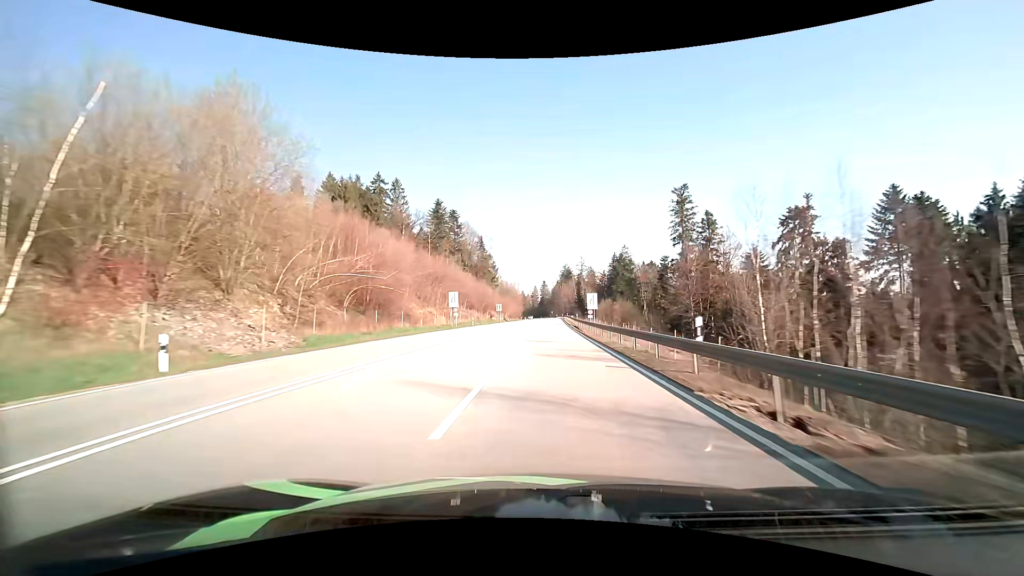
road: primary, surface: asphalt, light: Day
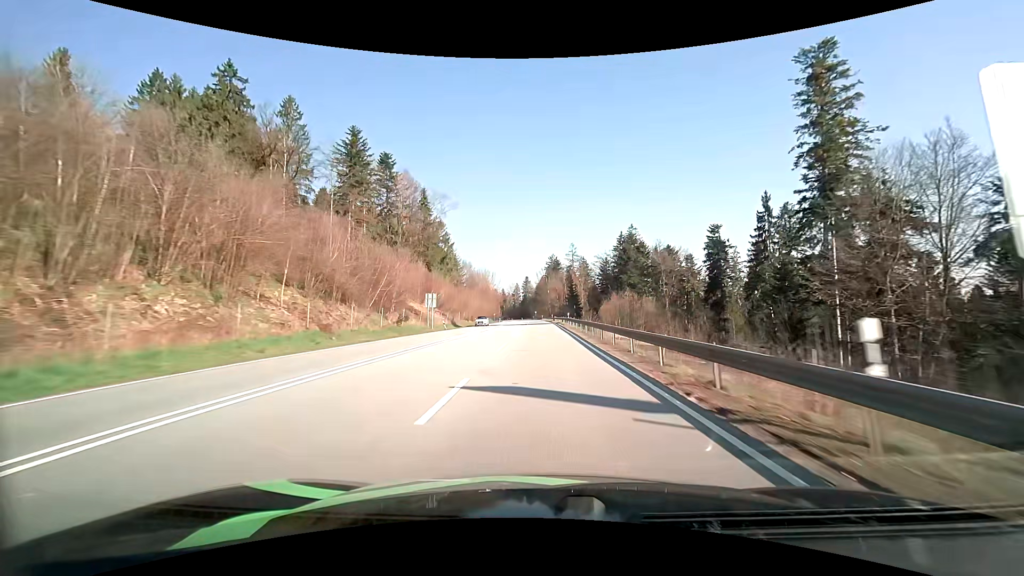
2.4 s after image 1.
(+1.5, +59.2) m; +2°
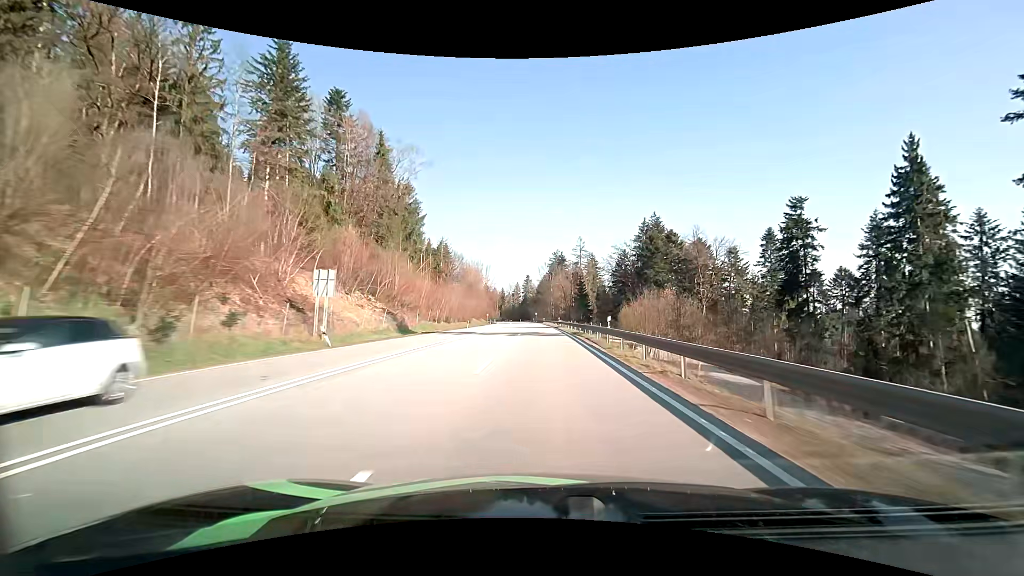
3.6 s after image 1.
(0.0, +30.1) m; 0°
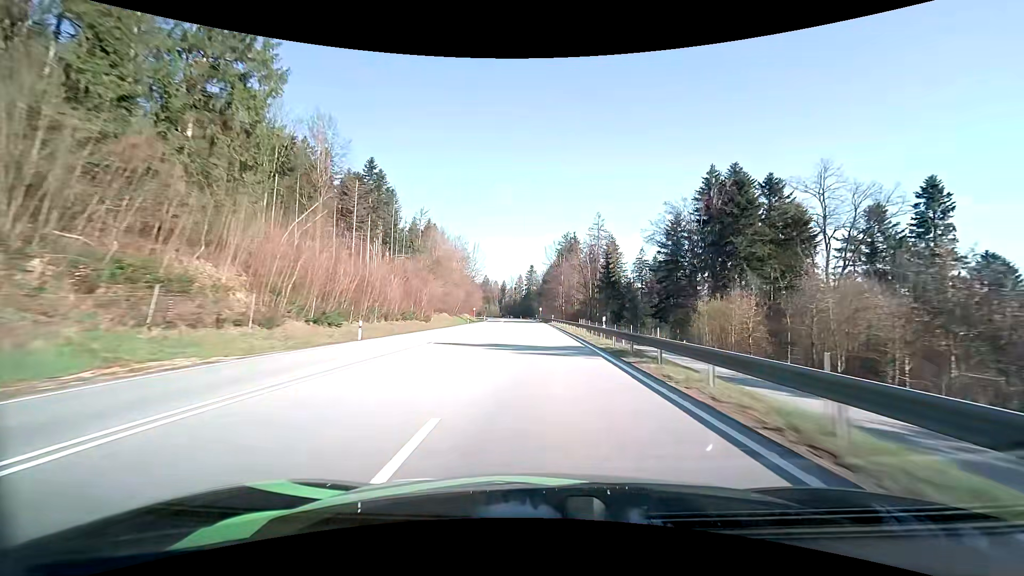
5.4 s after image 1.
(-0.1, +45.7) m; 0°
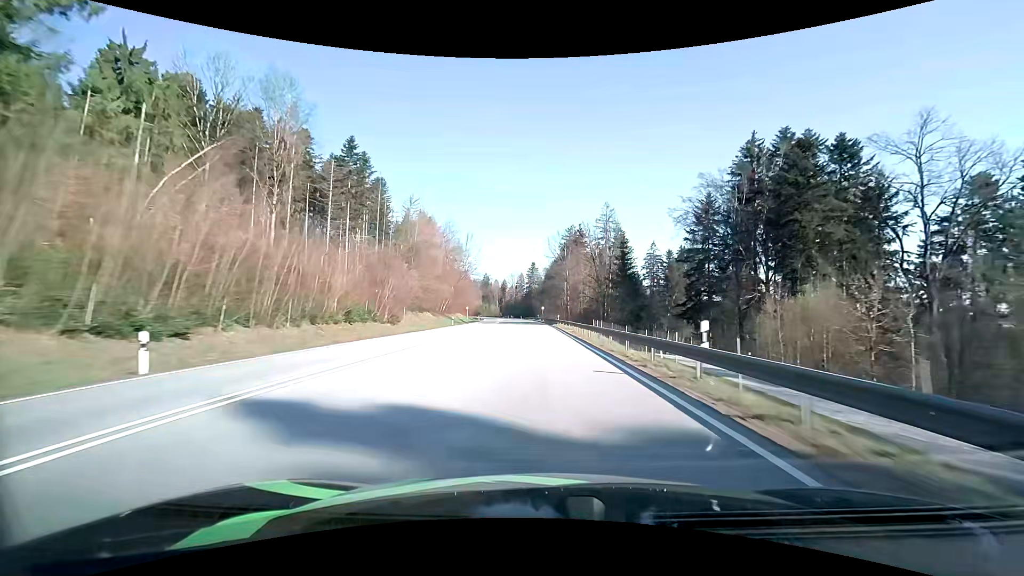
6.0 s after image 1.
(0.0, +15.4) m; 0°
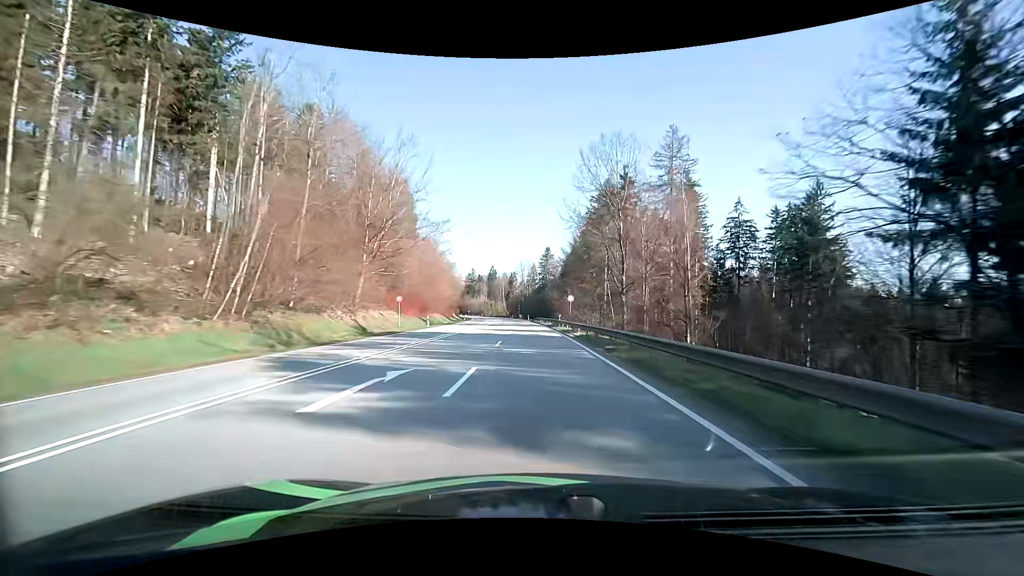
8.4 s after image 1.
(-0.7, +62.4) m; -2°
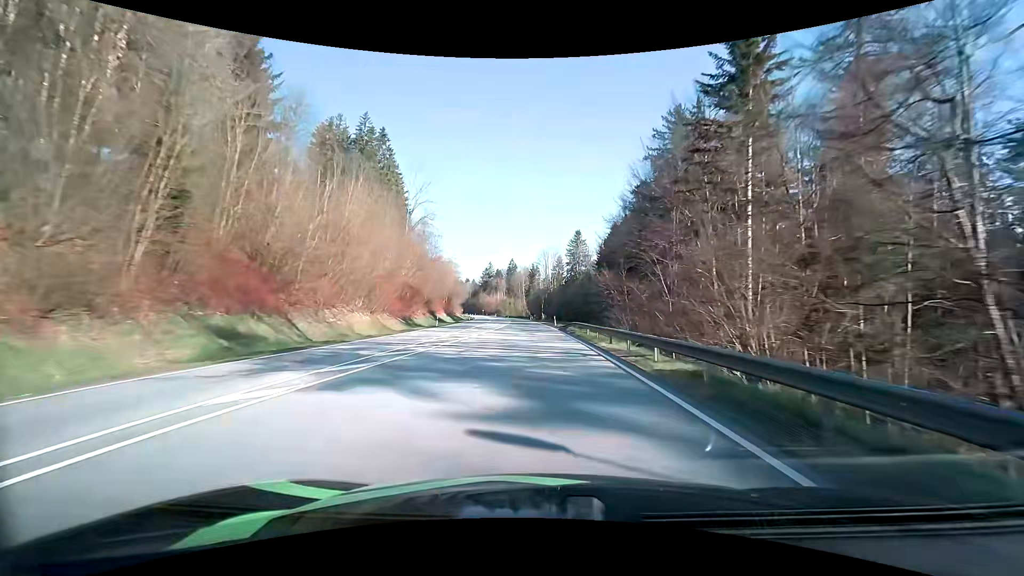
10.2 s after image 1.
(-0.9, +46.6) m; -3°
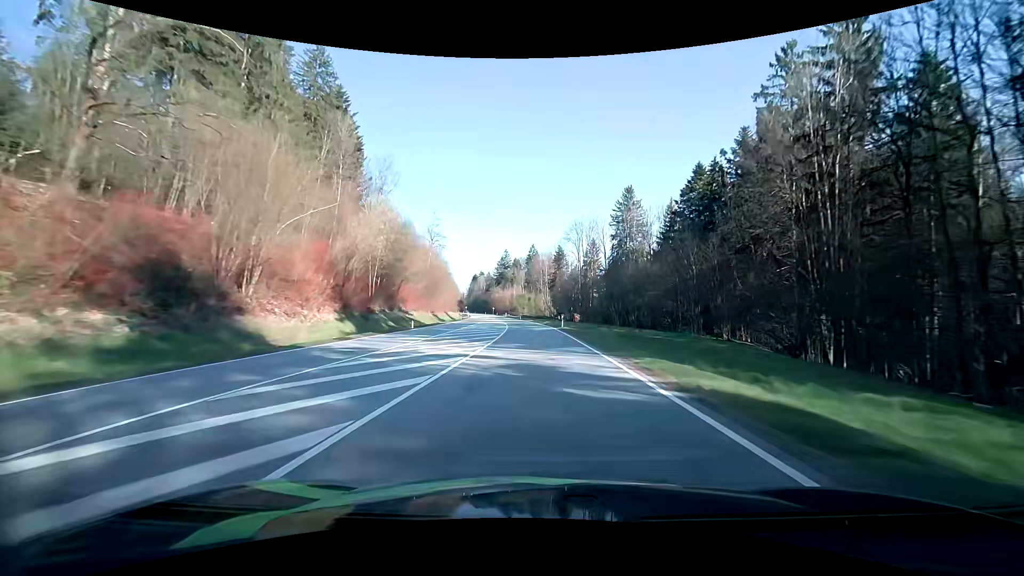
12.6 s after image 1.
(-1.5, +62.2) m; -3°
